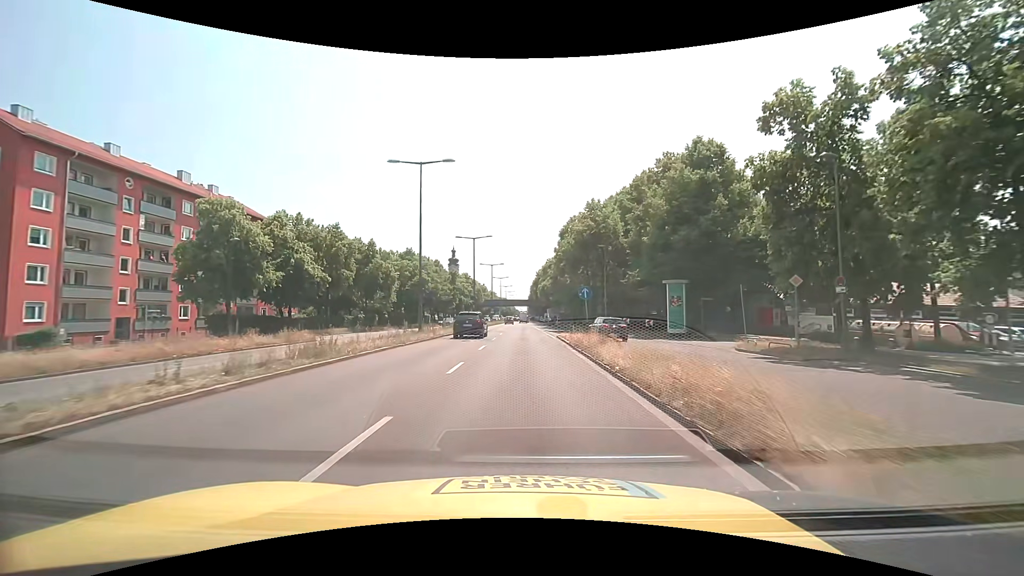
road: trunk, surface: asphalt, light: Day
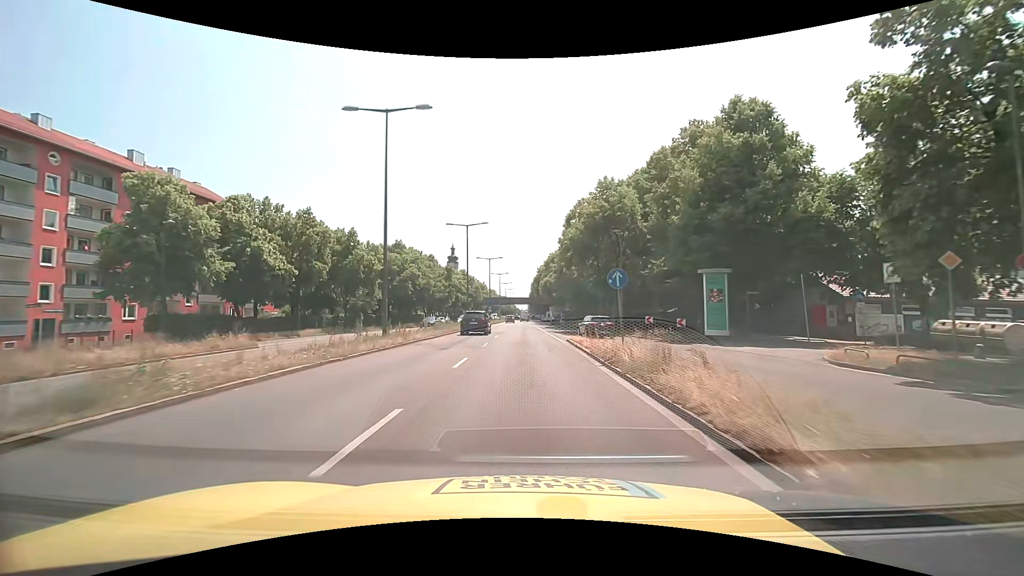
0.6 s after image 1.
(0.0, +7.6) m; 0°
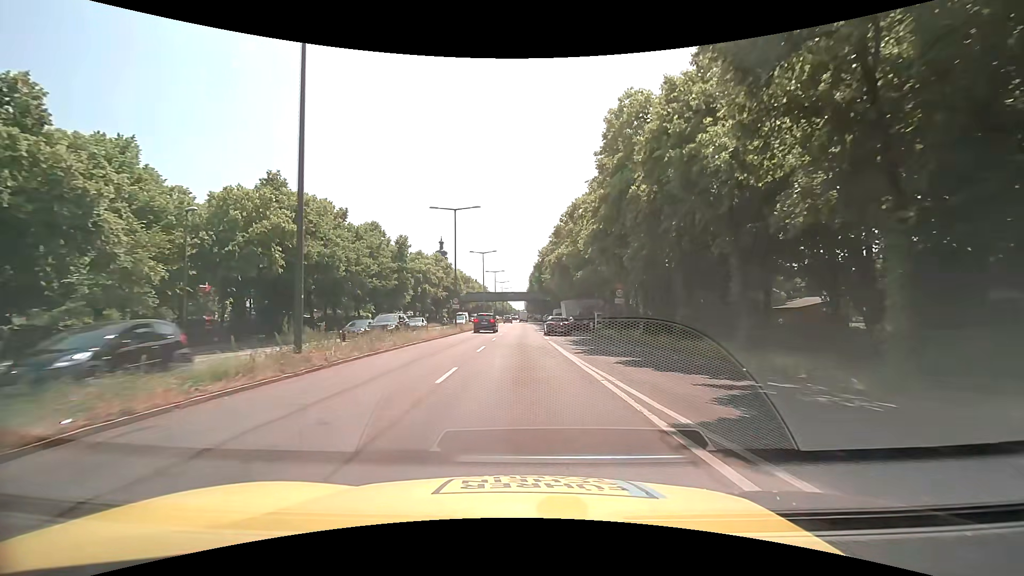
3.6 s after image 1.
(-0.1, +38.0) m; 0°
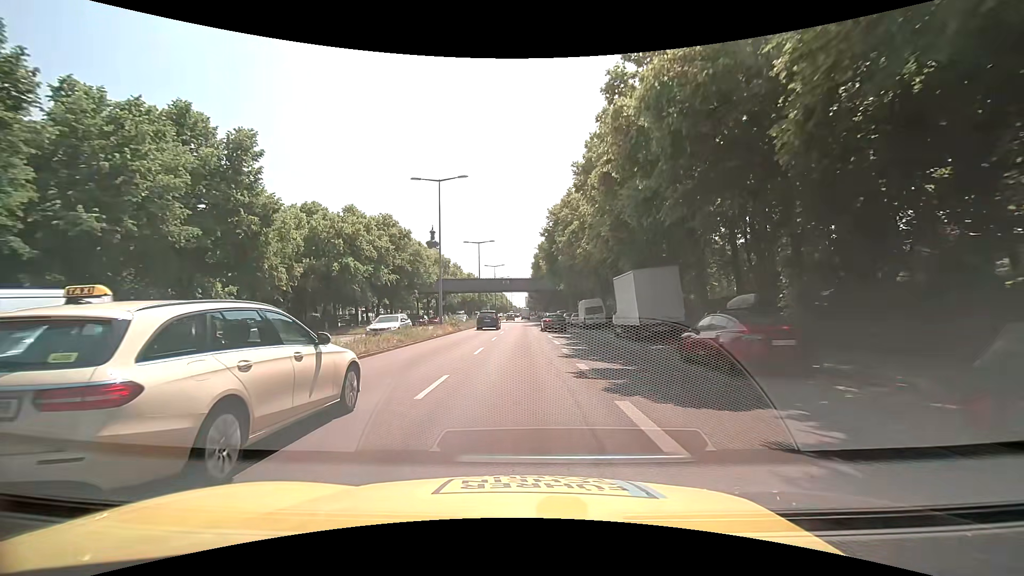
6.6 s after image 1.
(+0.2, +38.1) m; 0°
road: primary
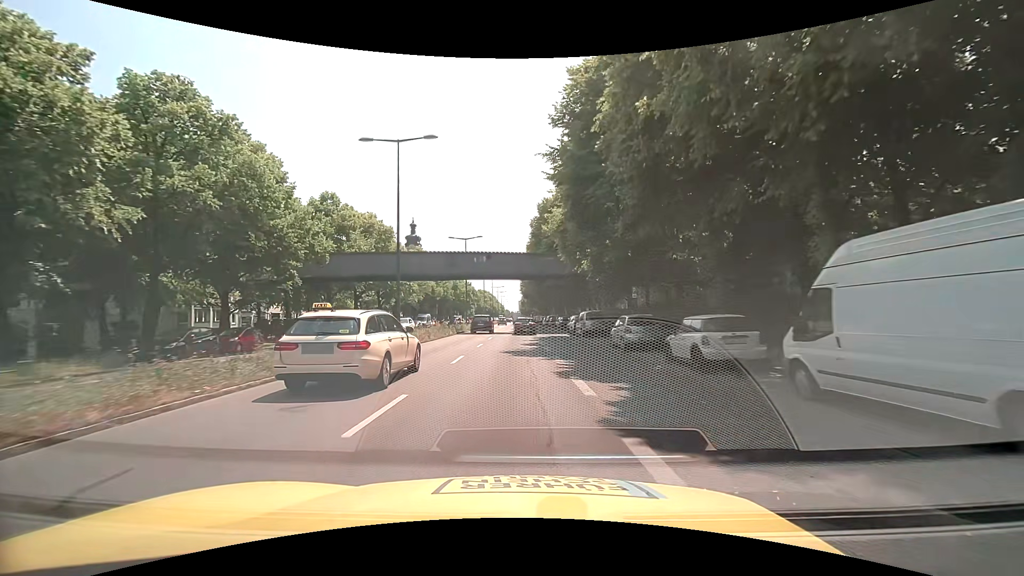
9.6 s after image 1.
(+0.3, +38.2) m; +1°
